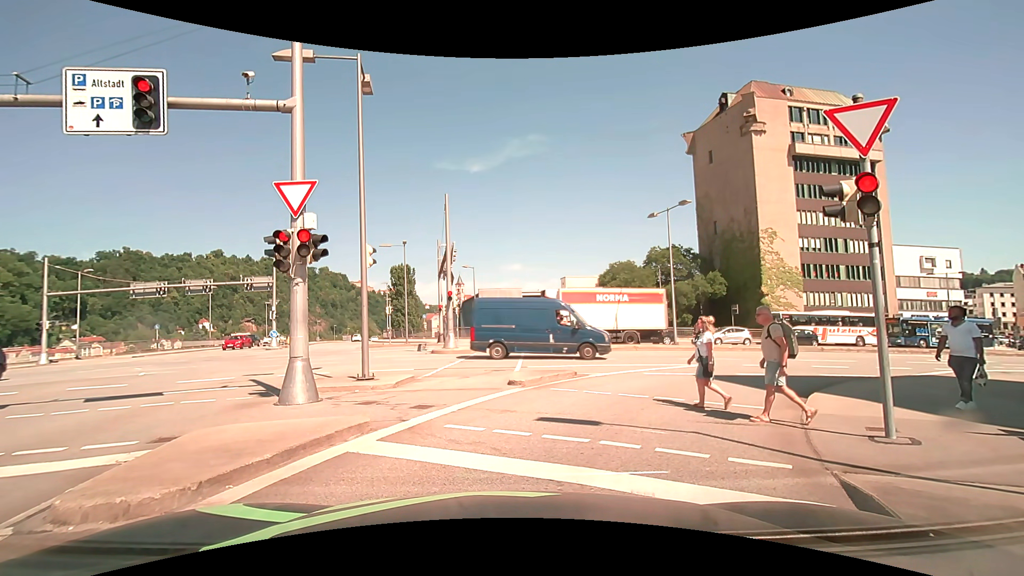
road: primary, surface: asphalt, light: Day
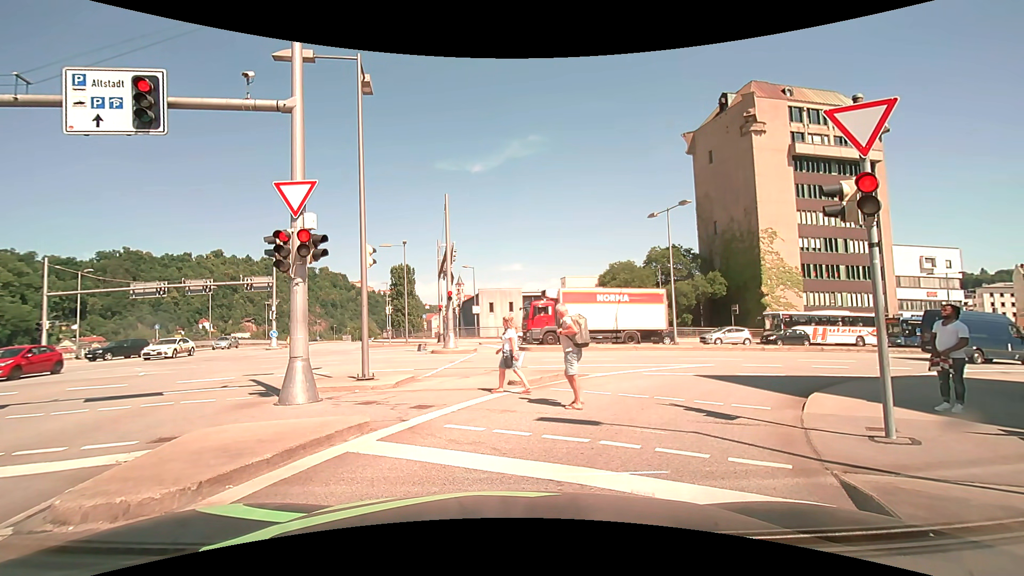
(0.0, 0.0) m; 0°
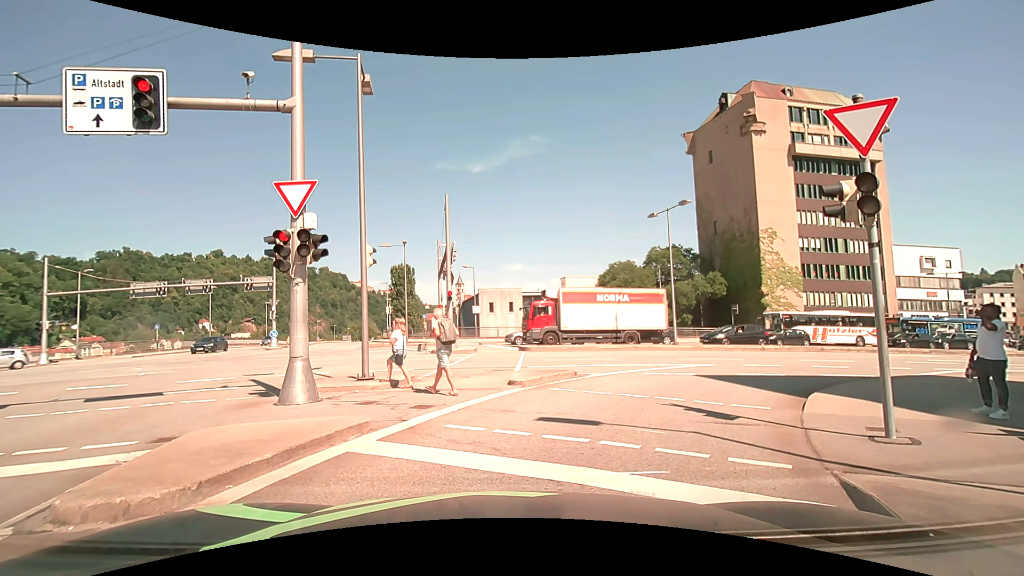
(0.0, 0.0) m; 0°
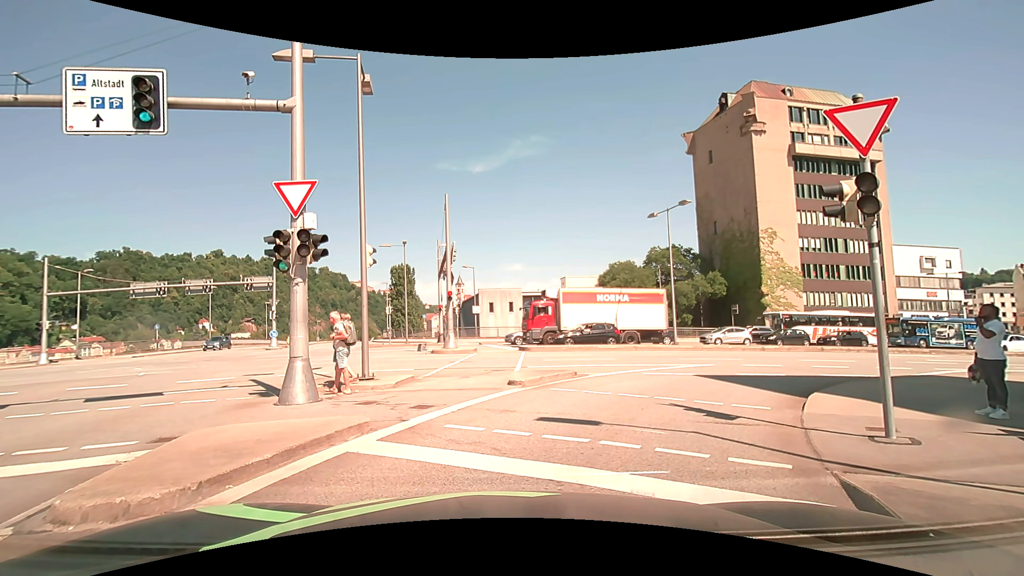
(0.0, 0.0) m; 0°
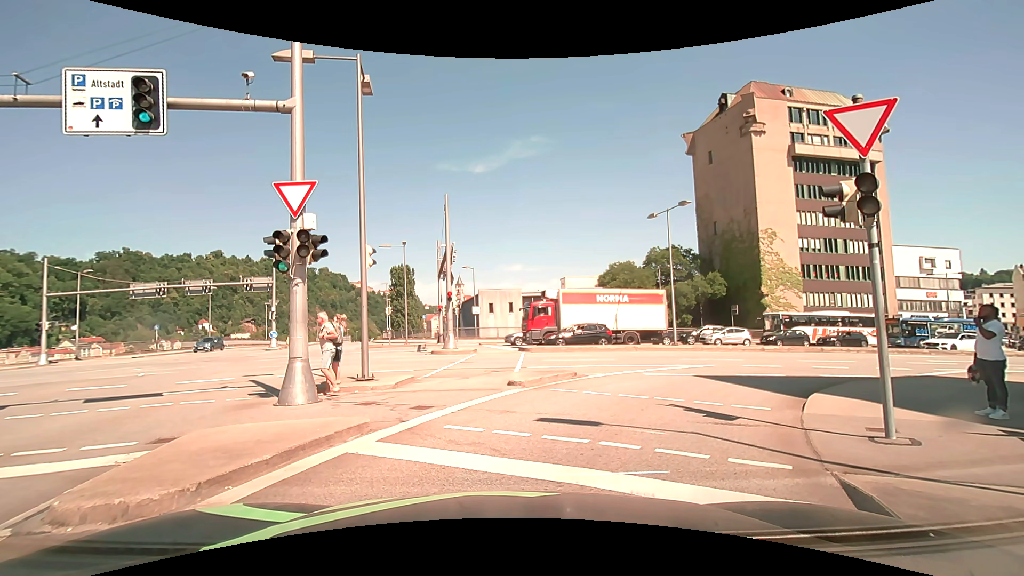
(0.0, 0.0) m; 0°
